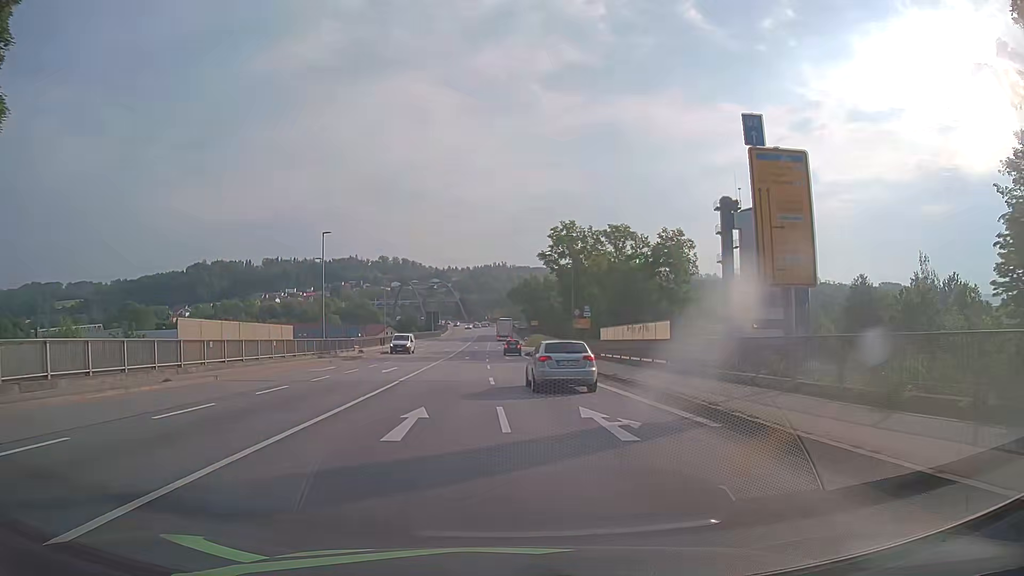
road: primary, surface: asphalt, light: Day
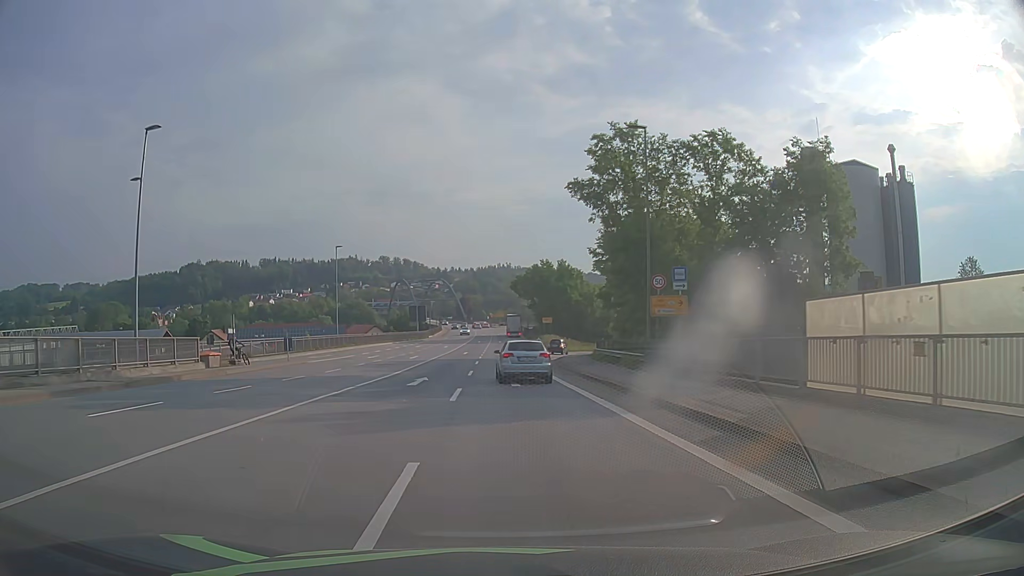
(+0.2, +30.6) m; 0°
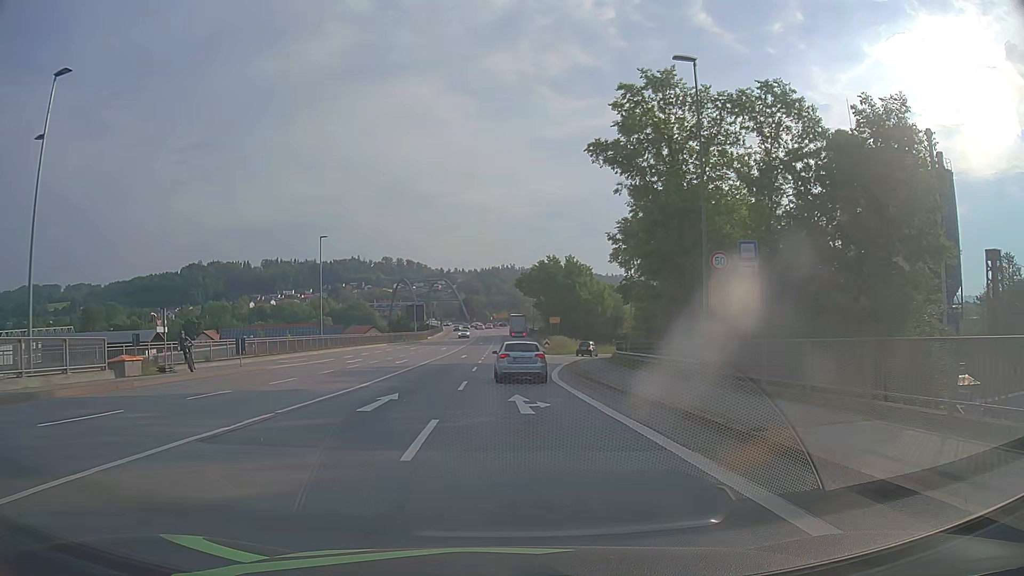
(0.0, +7.6) m; 0°
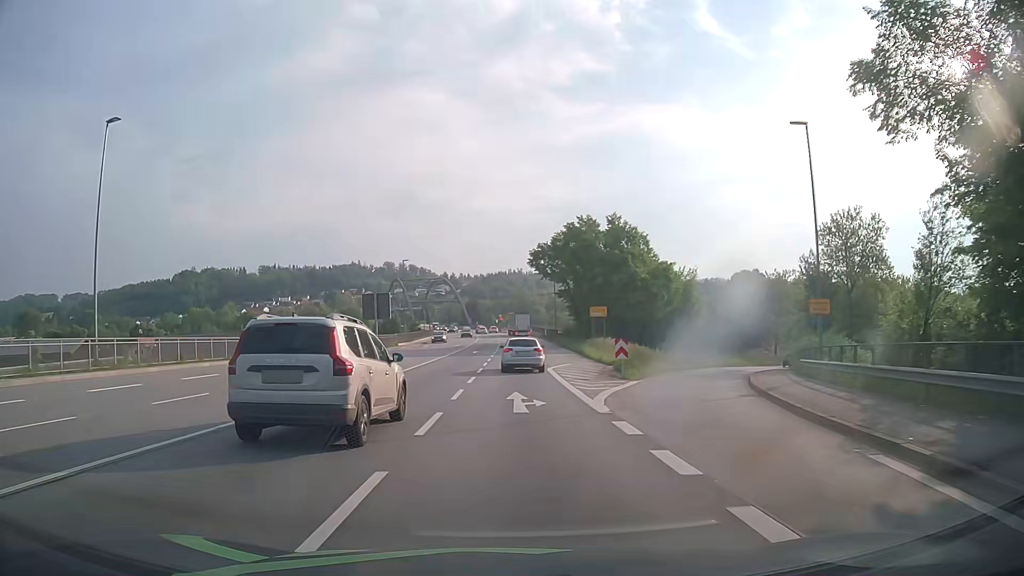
(-0.4, +38.1) m; 0°
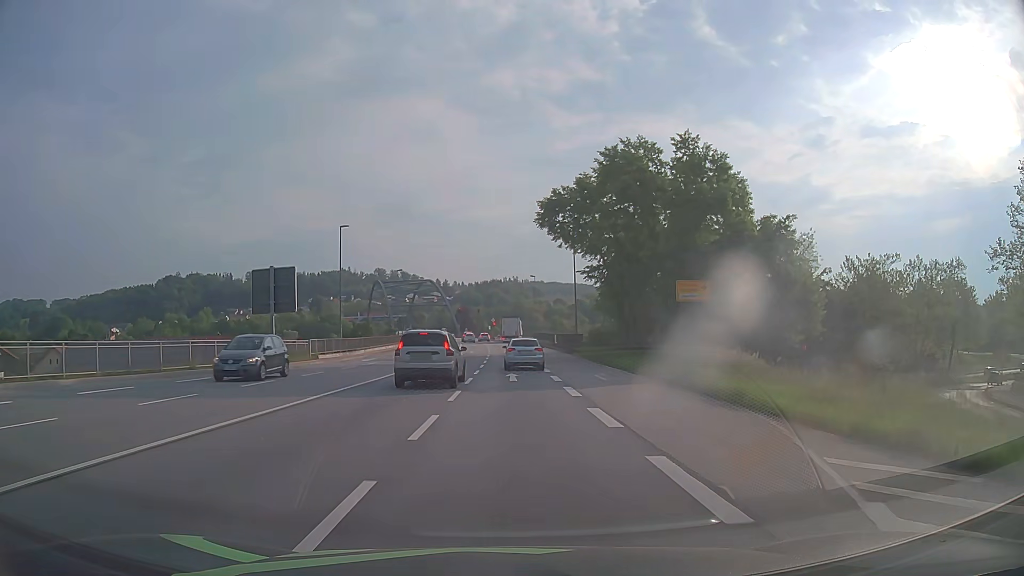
(0.0, +30.3) m; 0°
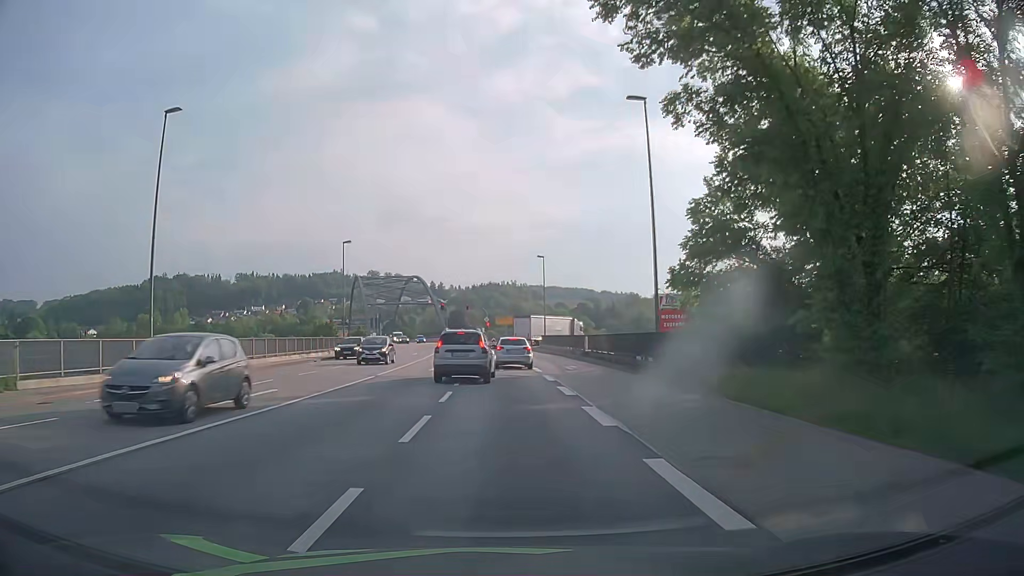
(0.0, +30.1) m; 0°
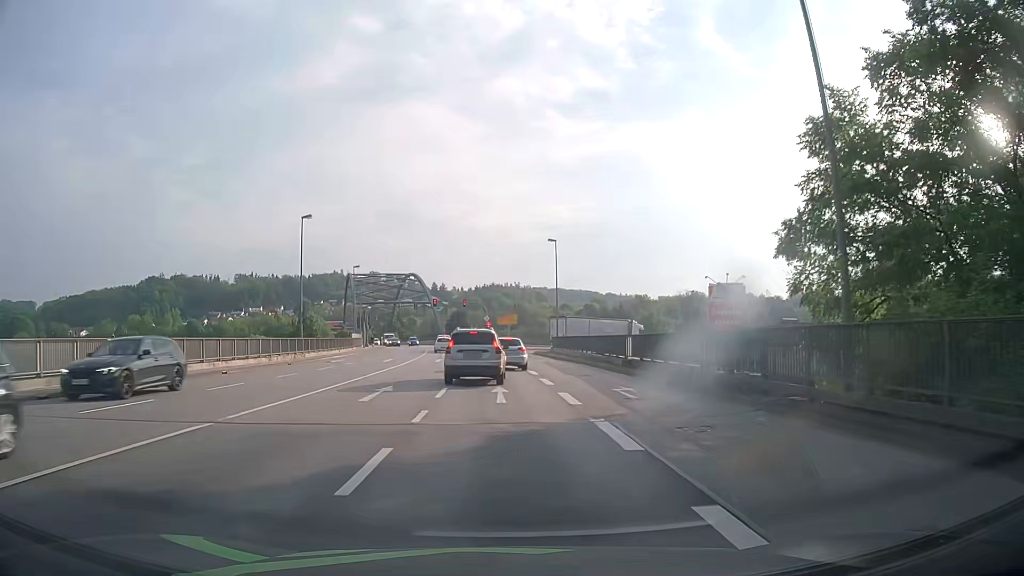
(0.0, +14.1) m; 0°
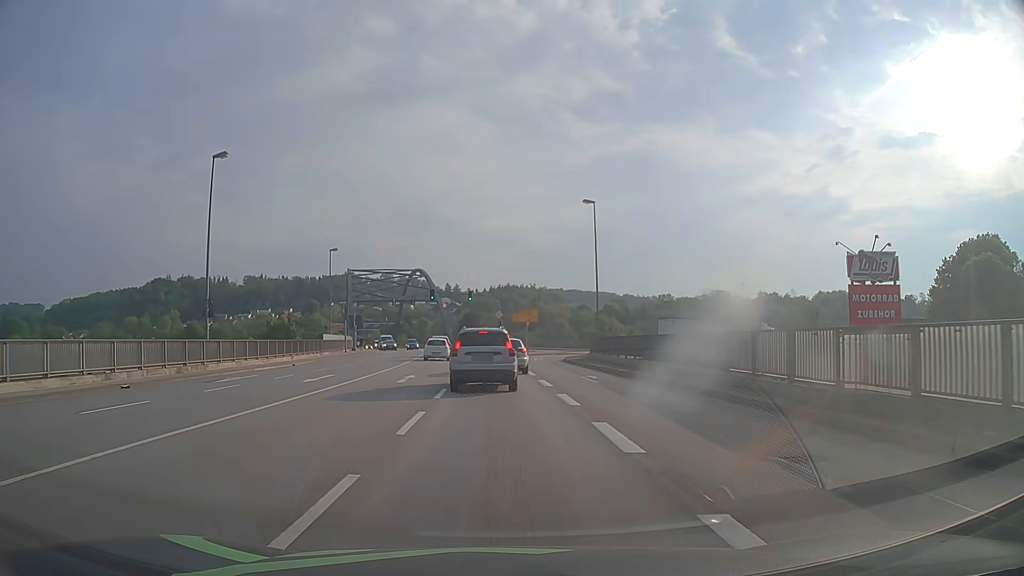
(-0.1, +18.1) m; -1°
(0, +10) (0, +20) (-1, +30) (-2, +40) (-2, +50) (-3, +60) (-4, +70) (-6, +80) (-8, +90) (-10, +99) m
